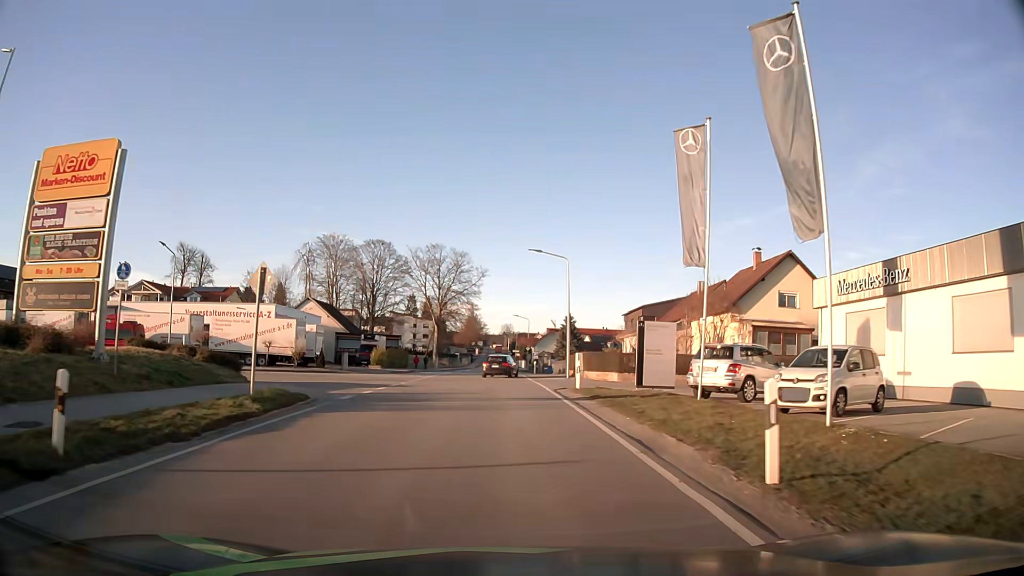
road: tertiary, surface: asphalt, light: Day
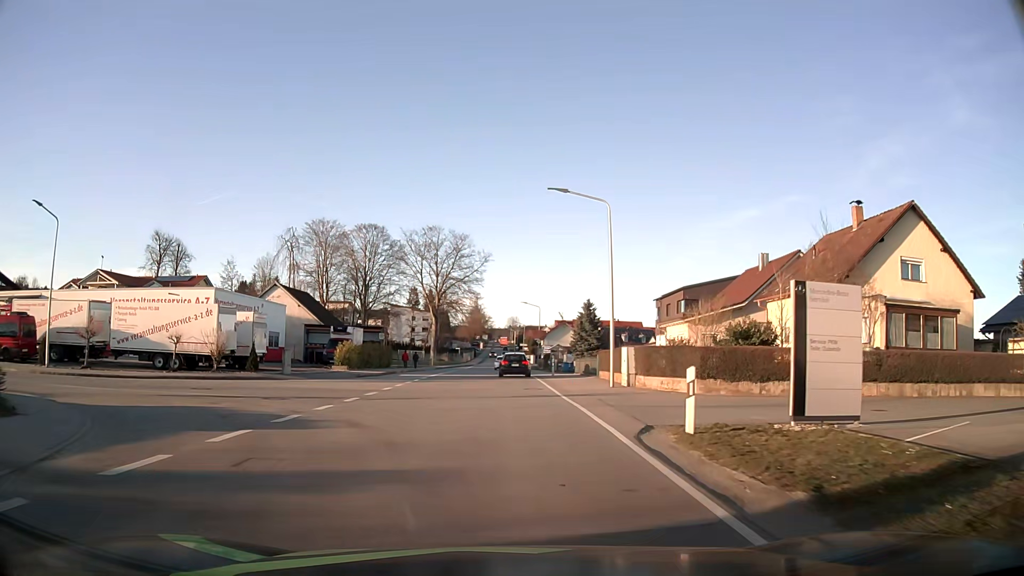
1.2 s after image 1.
(-0.1, +14.5) m; -1°
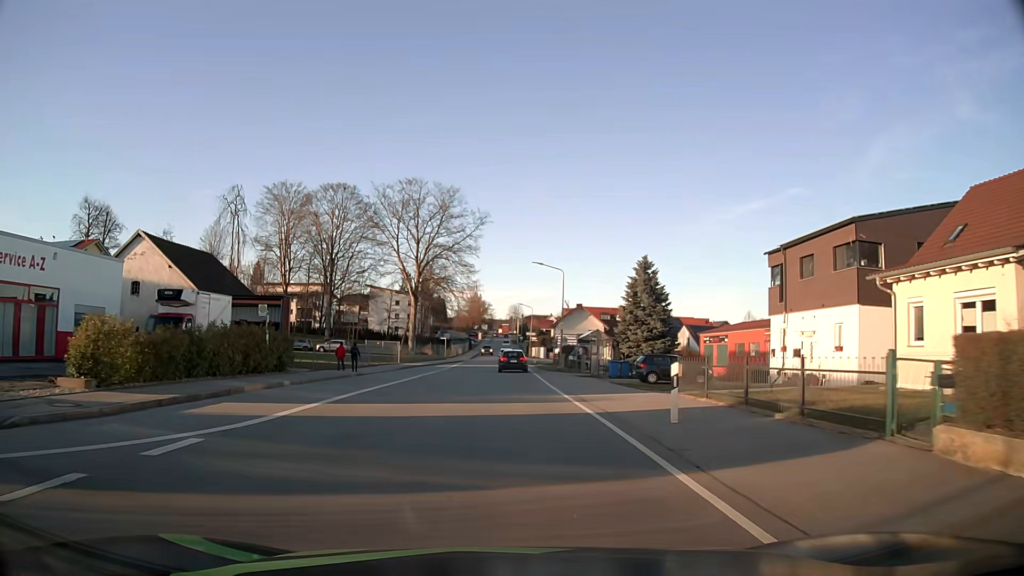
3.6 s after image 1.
(0.0, +29.1) m; 0°
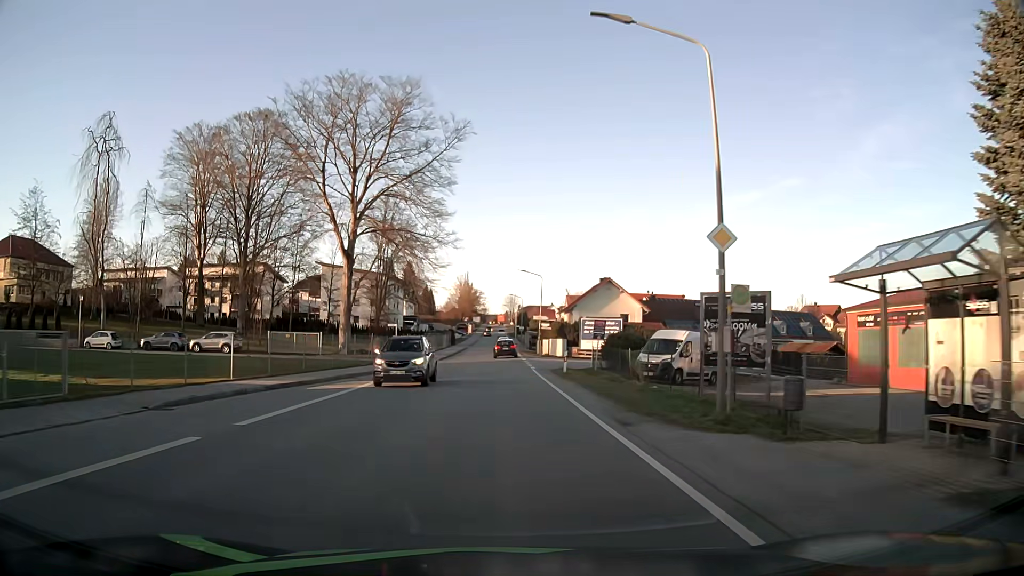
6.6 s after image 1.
(+0.3, +36.3) m; 0°
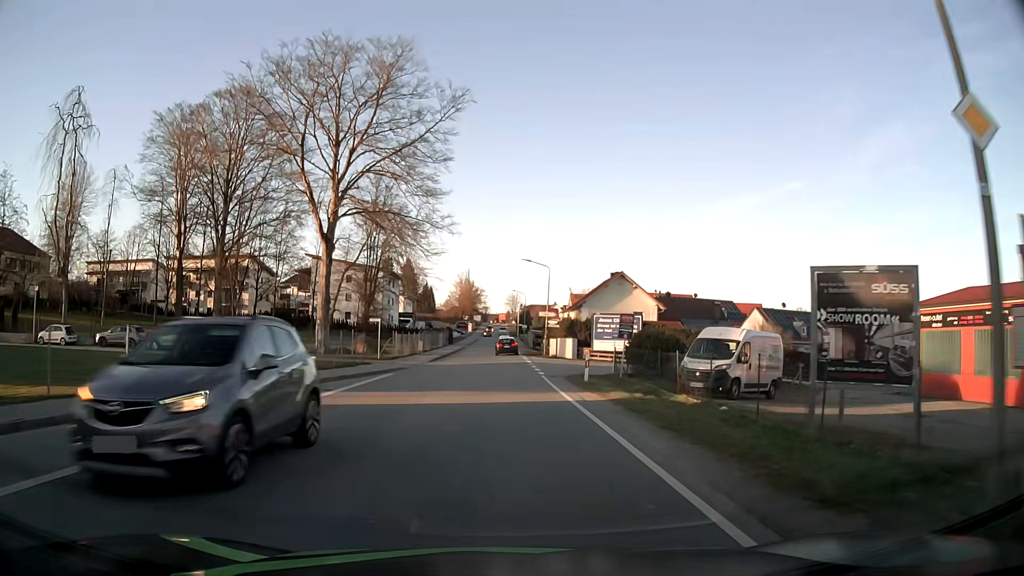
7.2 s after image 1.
(0.0, +7.3) m; 0°
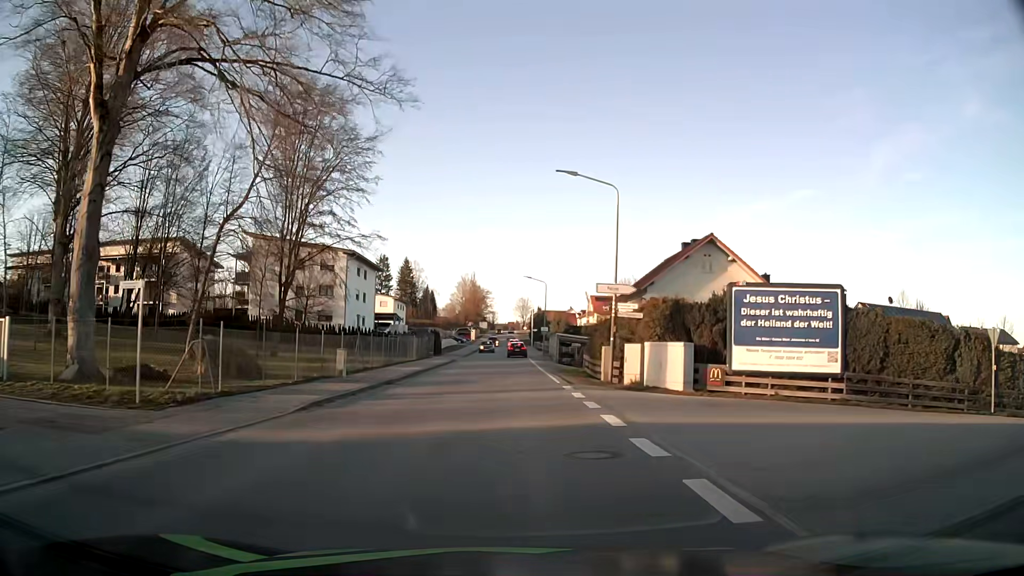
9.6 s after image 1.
(-0.2, +29.8) m; -1°
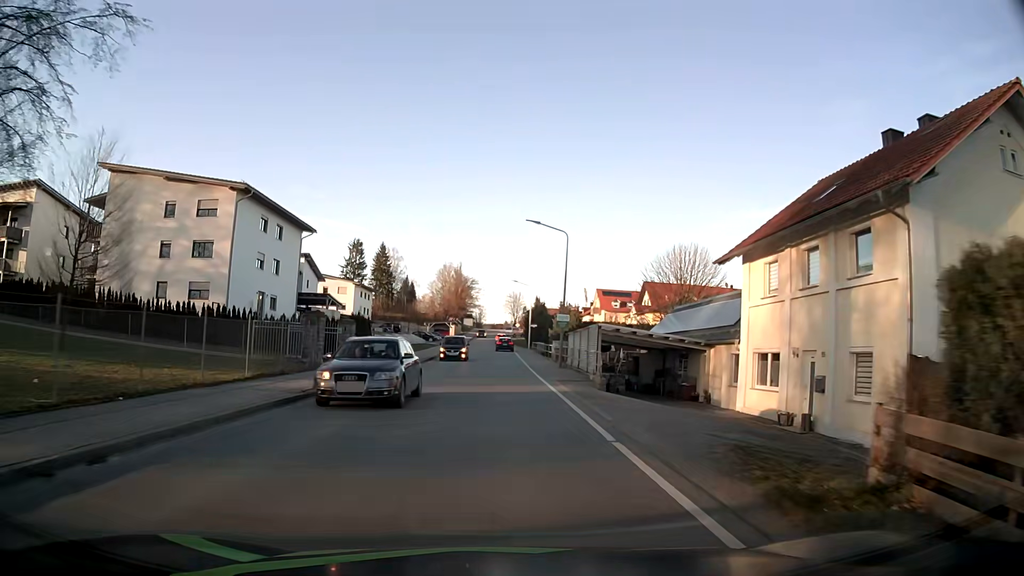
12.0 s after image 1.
(+0.4, +30.6) m; +1°
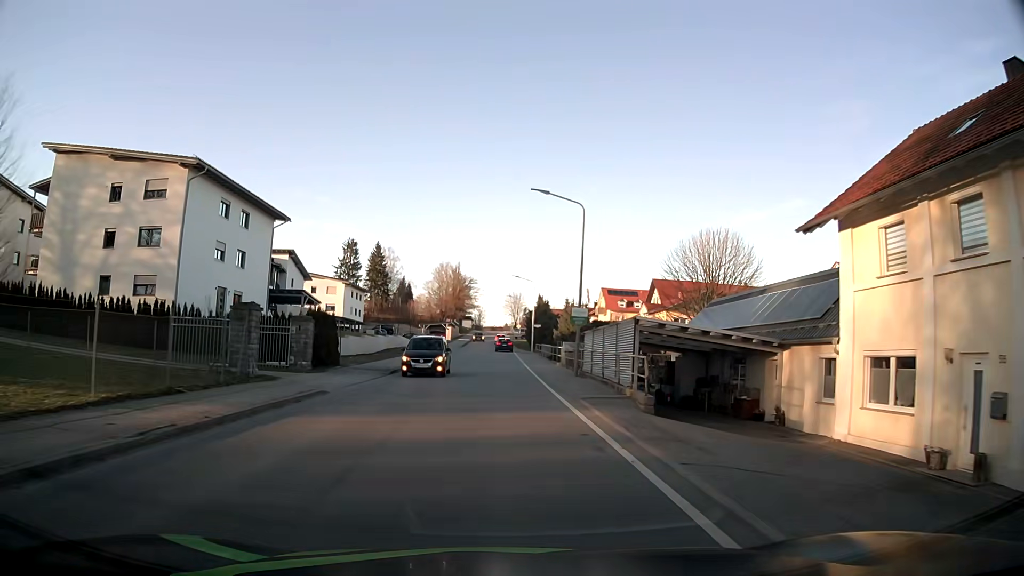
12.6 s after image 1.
(0.0, +7.8) m; 0°
(0, +10) (0, +20) (0, +30) (0, +40) (0, +50) (-1, +60) (-1, +70) (-1, +80) (-1, +90) (-1, +100) m
